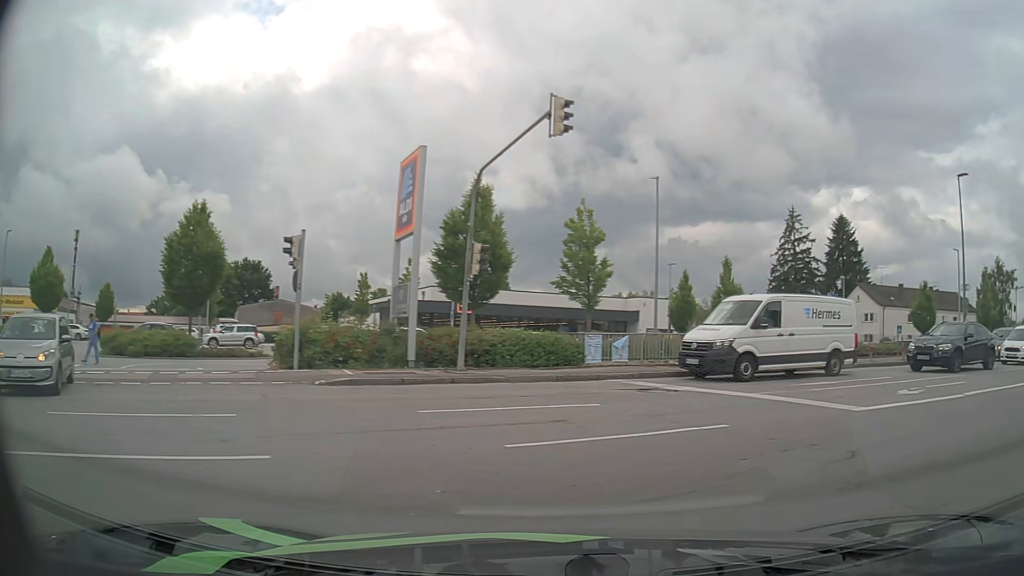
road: residential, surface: asphalt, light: Day
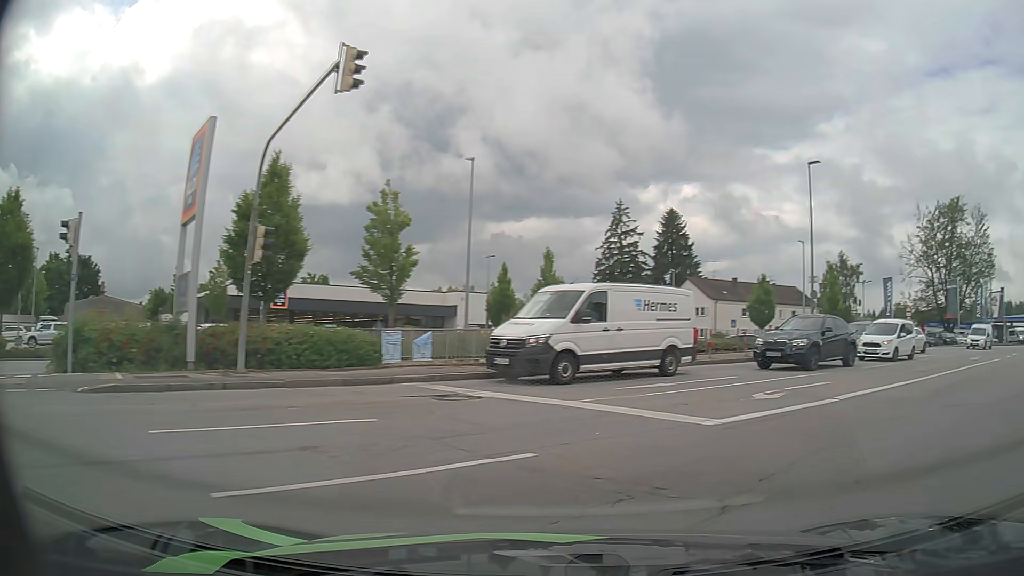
(+0.3, +2.5) m; +15°
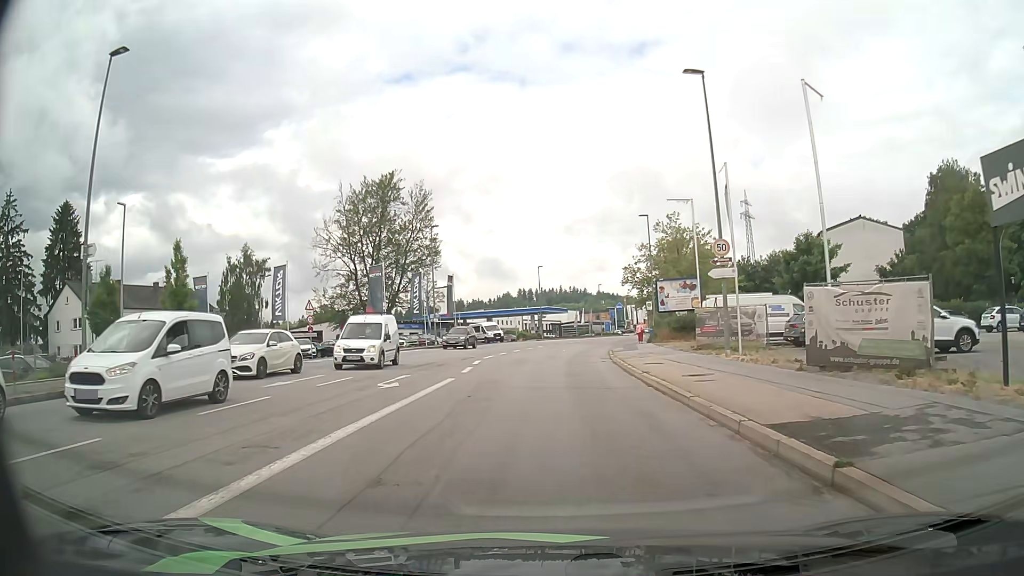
(+10.3, +14.3) m; +49°
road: tertiary
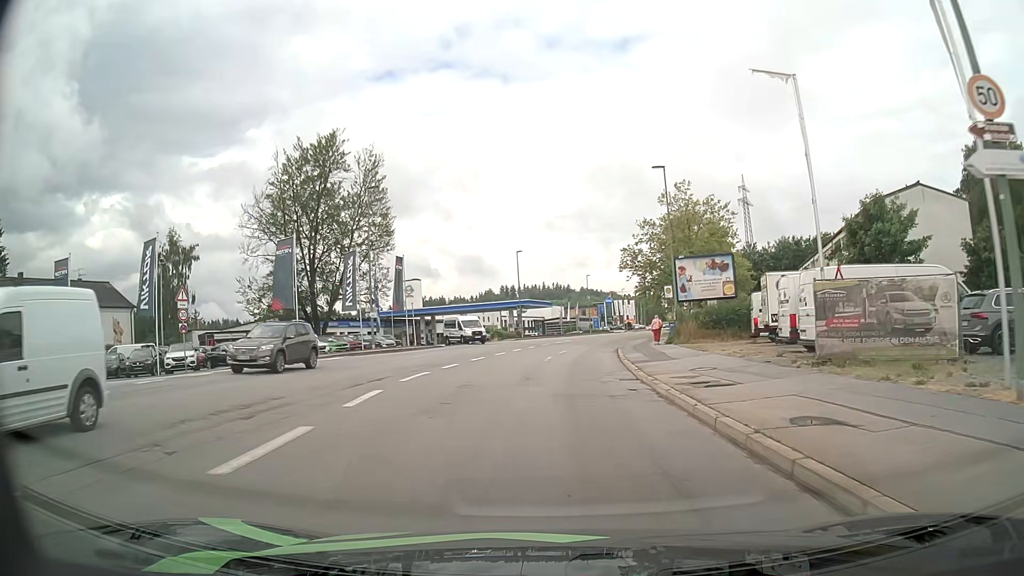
(+0.2, +16.0) m; +1°
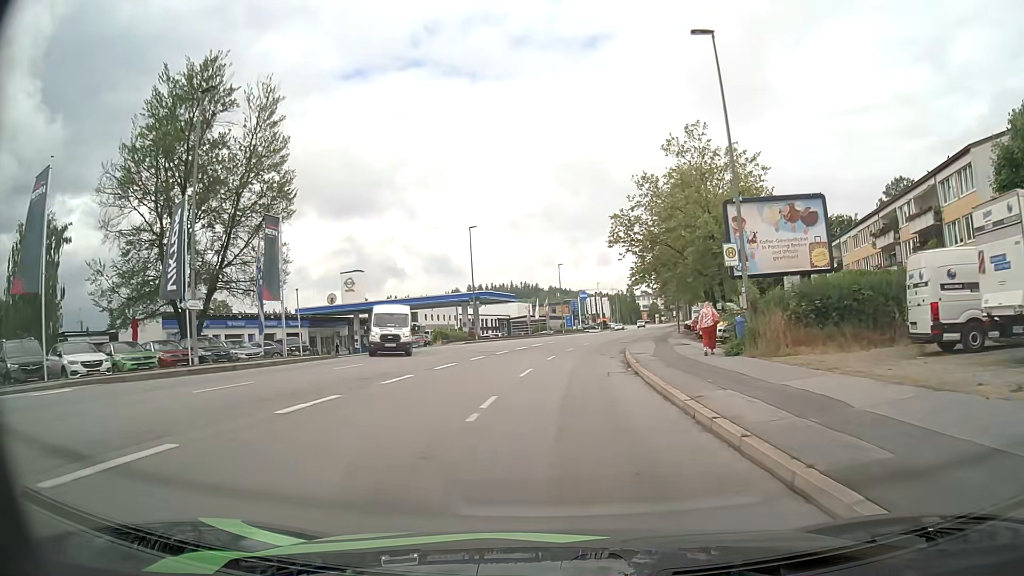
(+0.4, +19.2) m; +3°
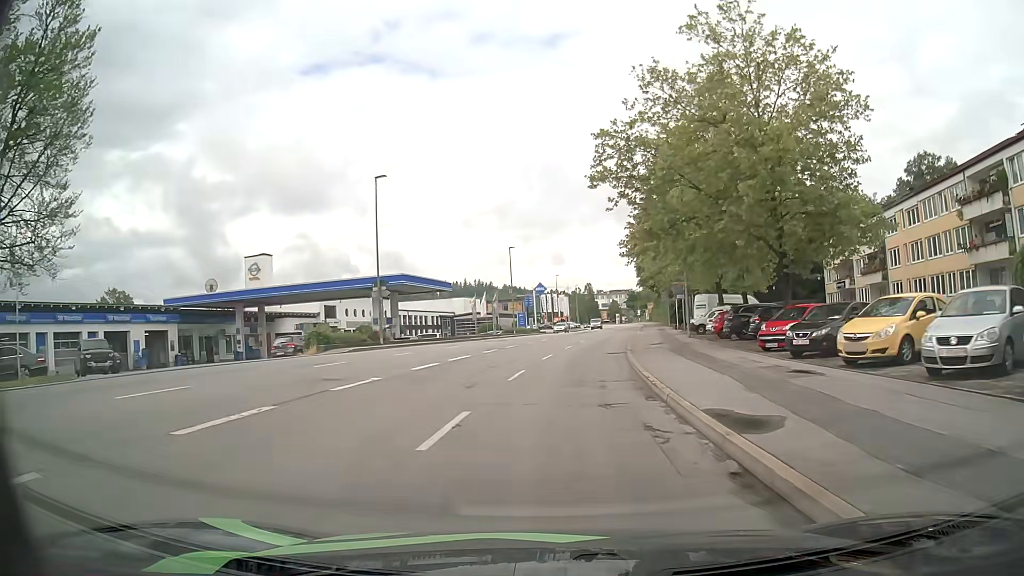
(+0.7, +20.5) m; +4°
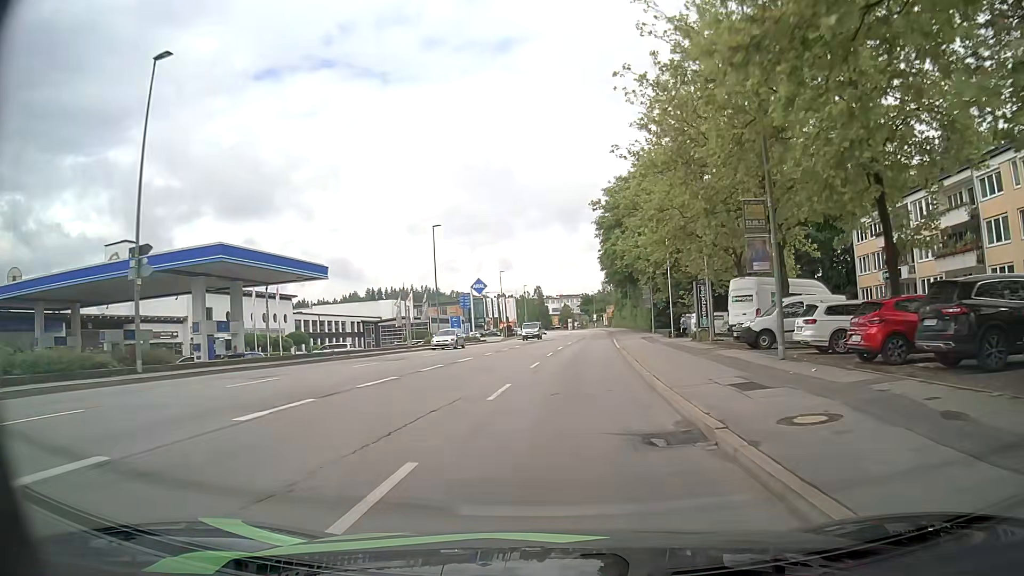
(+0.7, +21.6) m; +4°
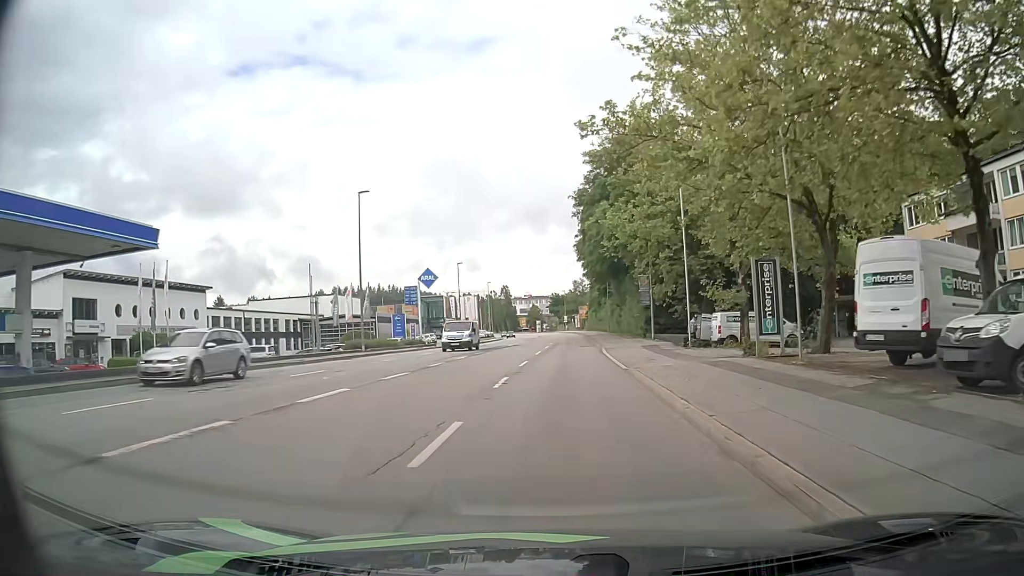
(+0.5, +15.0) m; +3°
(0, +10) (0, +20) (+1, +30) (+1, +40) (+2, +50) (+2, +60) (+3, +70) (+3, +80) (+3, +90) (+3, +100) m
